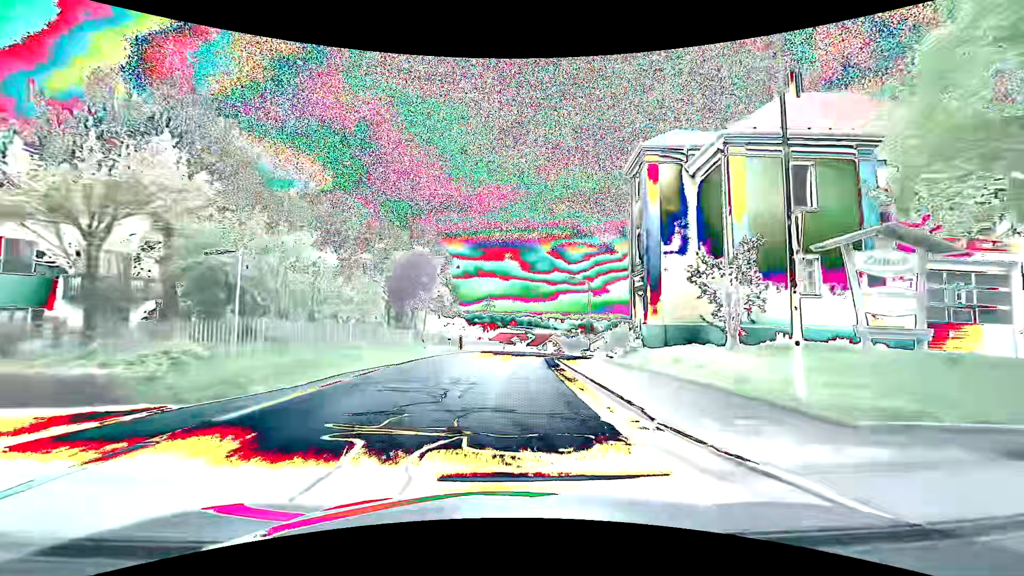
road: secondary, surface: asphalt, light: Day
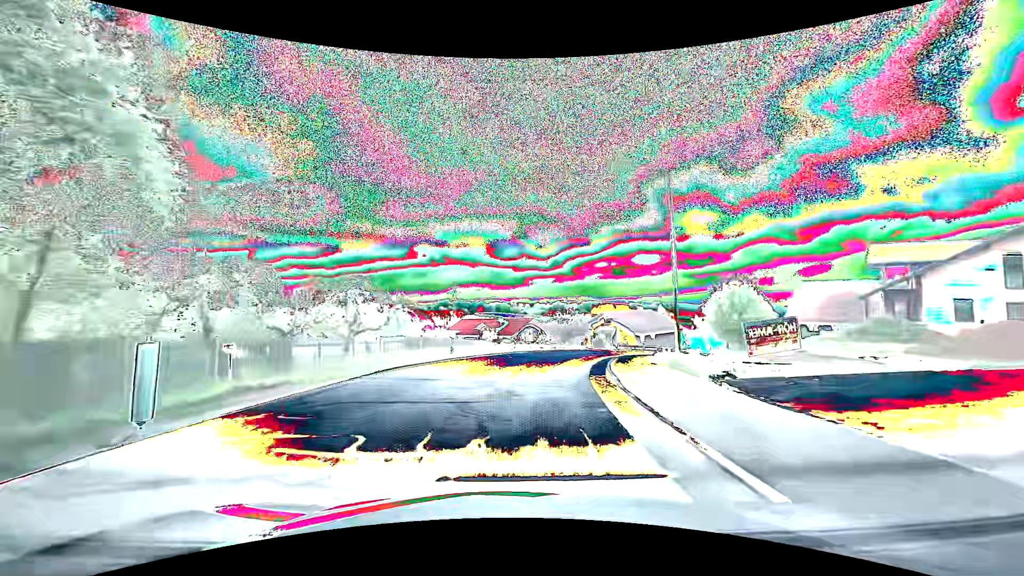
(+0.8, +31.4) m; +4°
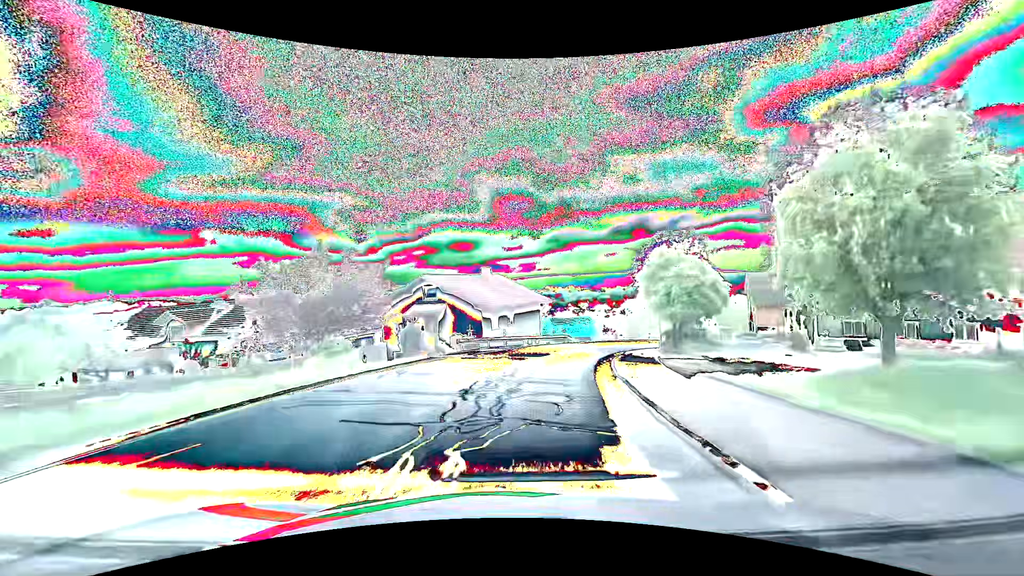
(+6.4, +38.3) m; +20°
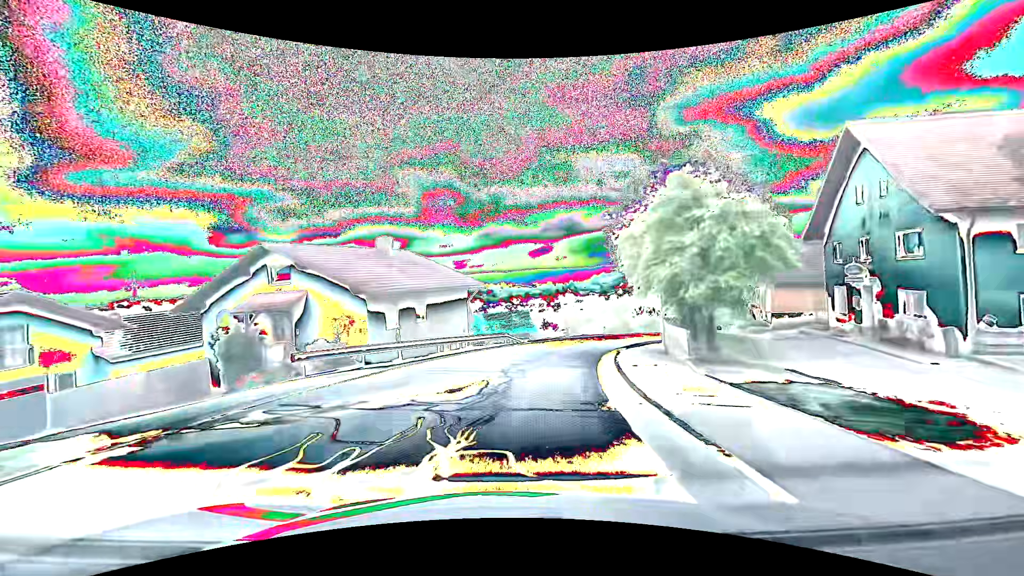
(+1.1, +15.4) m; +8°
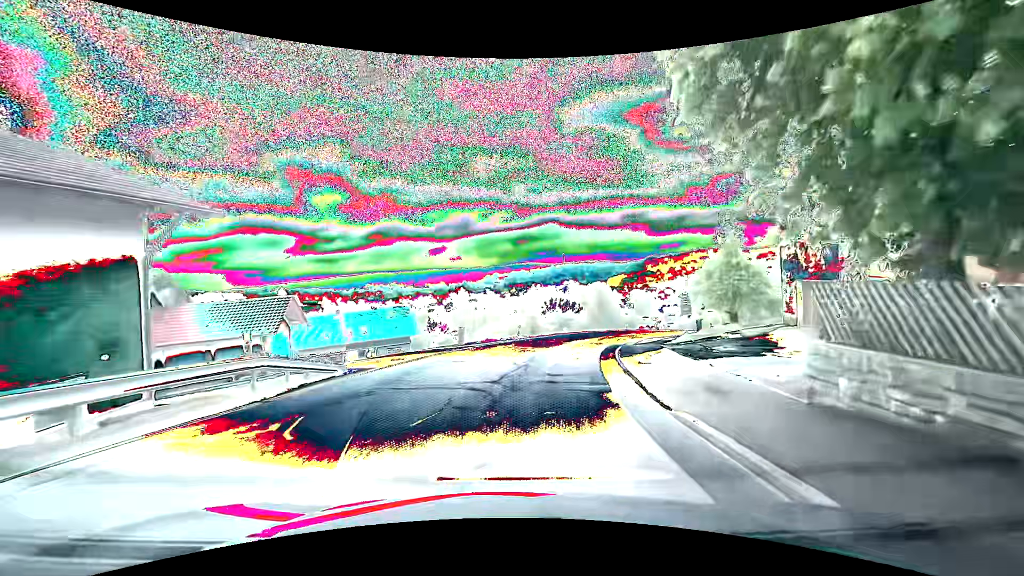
(+2.4, +23.0) m; +12°
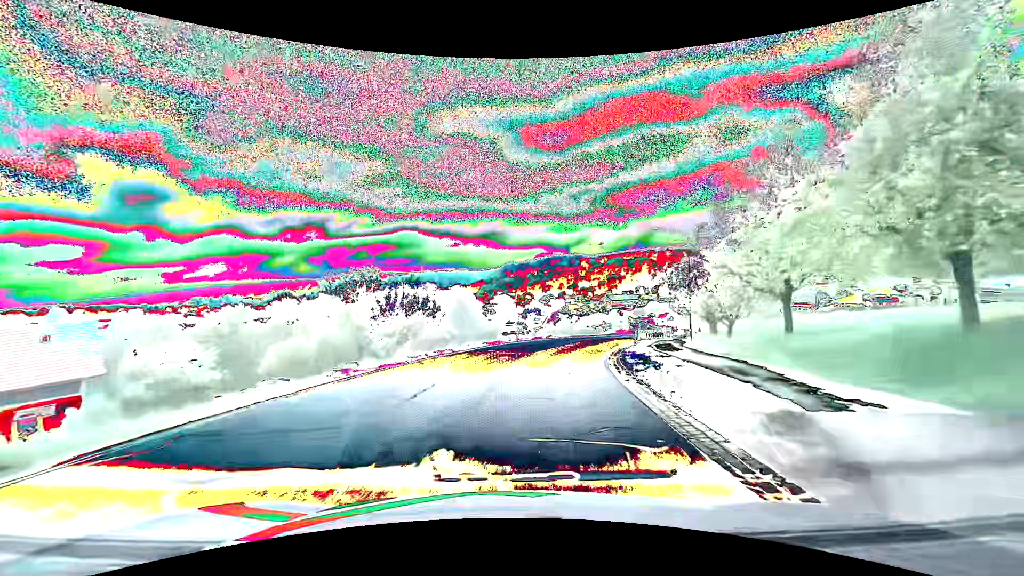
(+4.4, +30.1) m; +16°
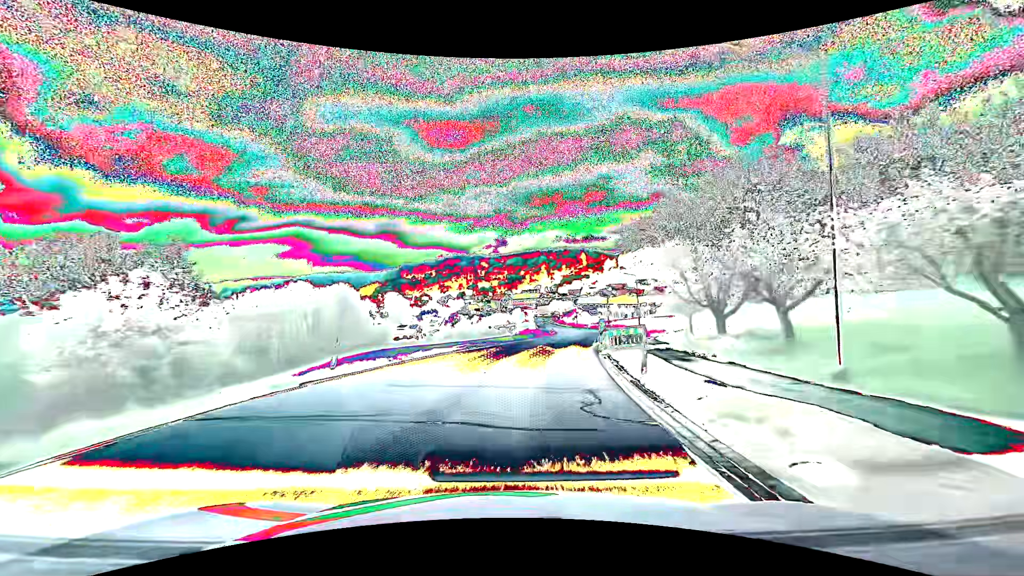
(+2.4, +22.6) m; +12°
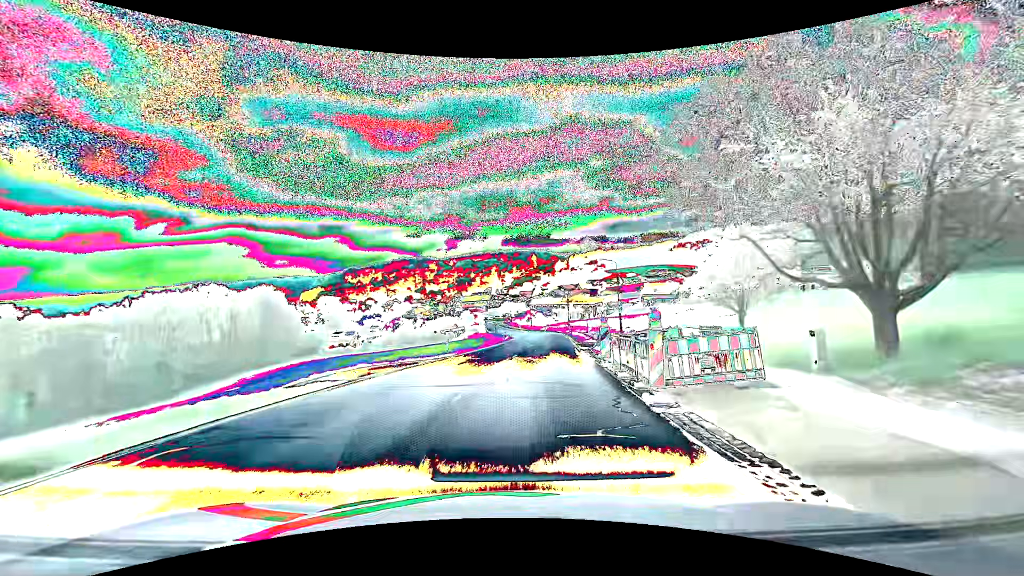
(+0.7, +15.2) m; +5°
(0, +10) (+1, +20) (+2, +30) (+3, +40) (+4, +50) (+5, +60) (+5, +70) (+5, +80) (+5, +90) (+5, +100) m
